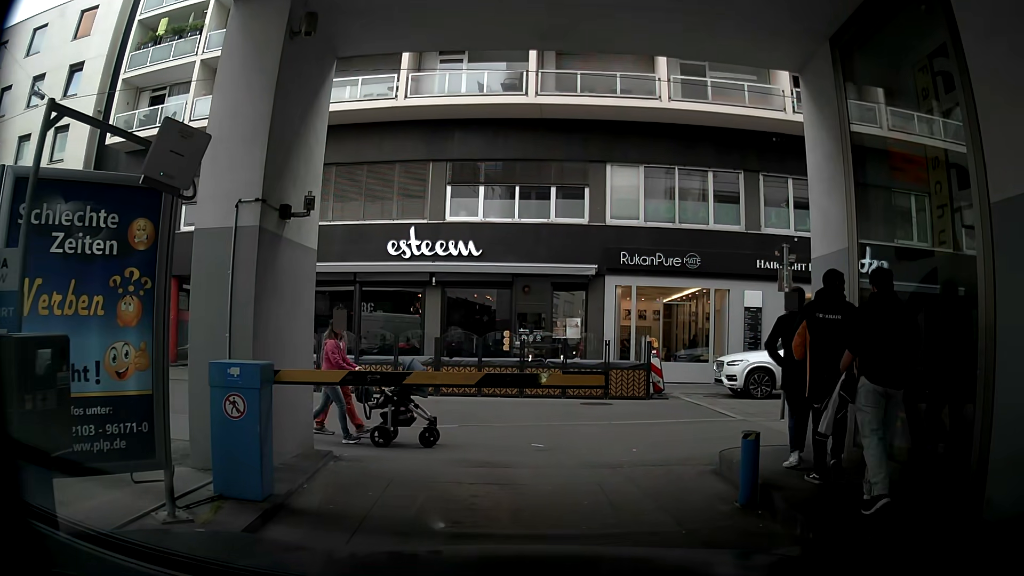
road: service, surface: asphalt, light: Day
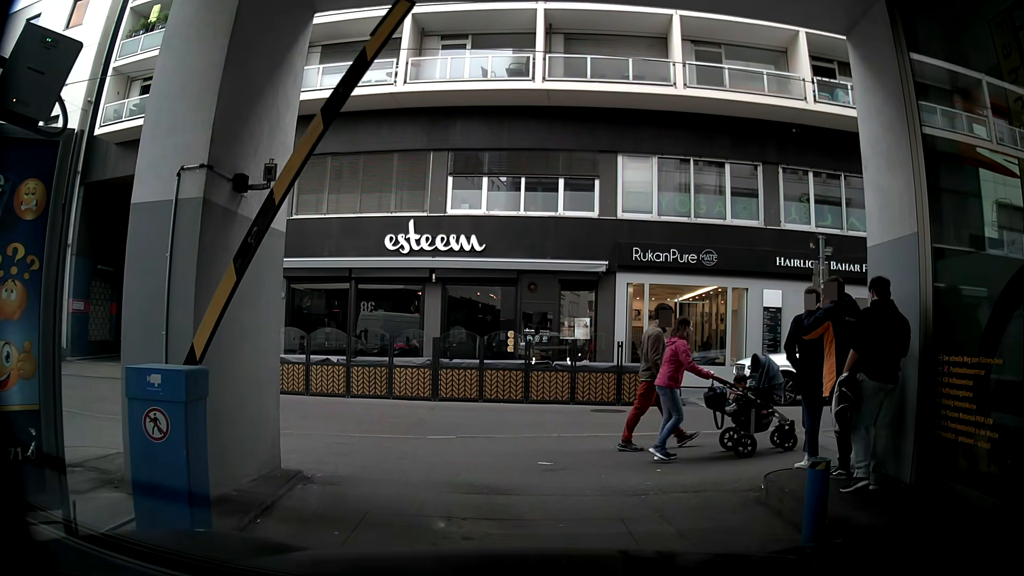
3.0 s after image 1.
(0.0, +1.2) m; 0°
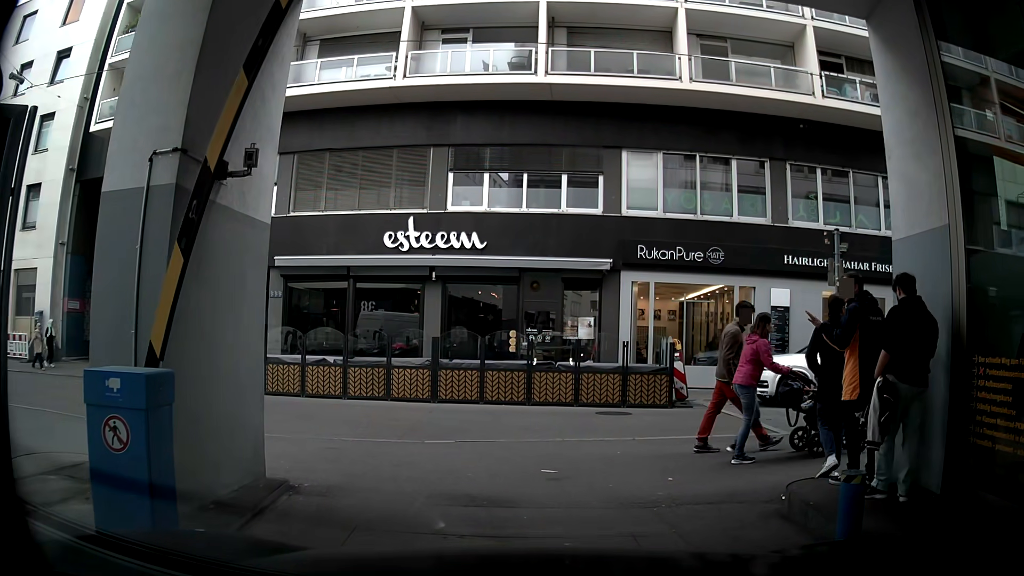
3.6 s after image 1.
(0.0, +0.5) m; 0°
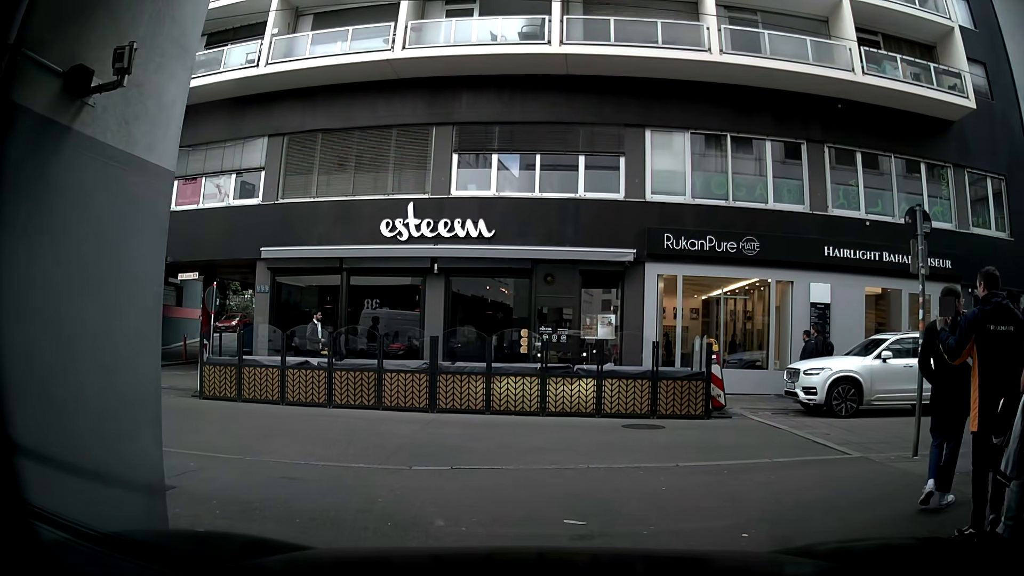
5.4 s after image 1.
(0.0, +2.1) m; 0°
